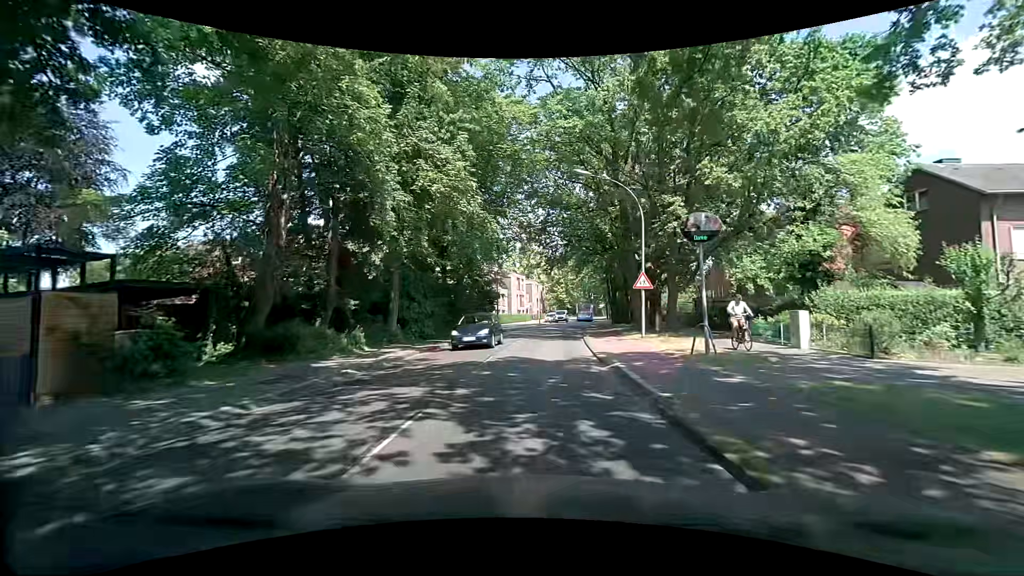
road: tertiary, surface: asphalt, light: Day
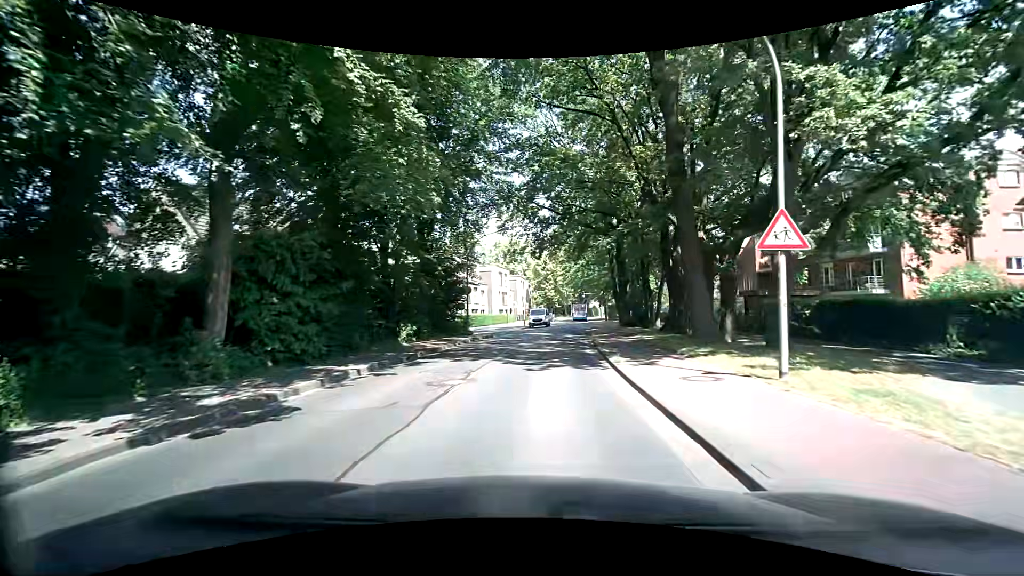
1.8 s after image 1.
(+0.1, +13.5) m; +2°
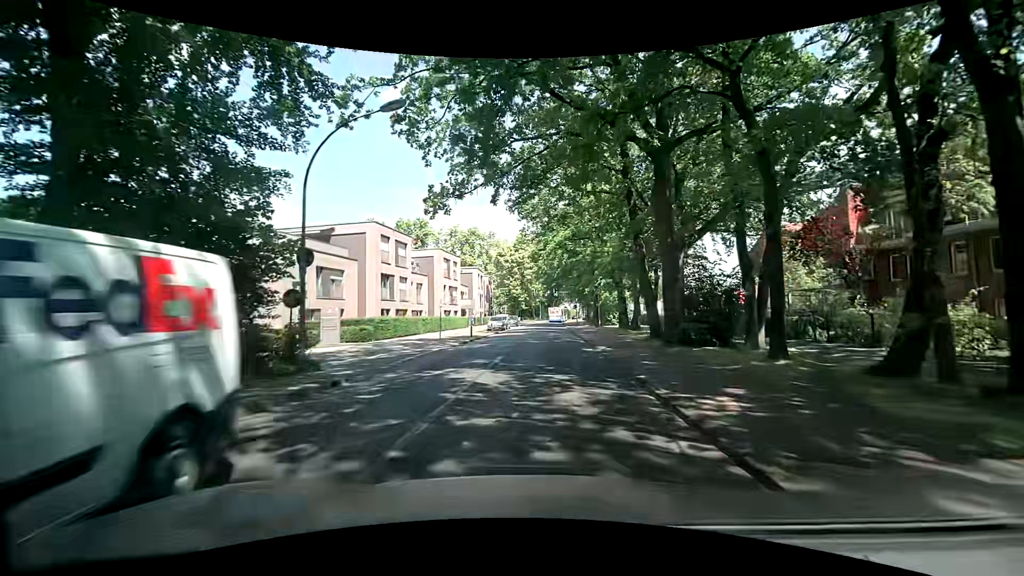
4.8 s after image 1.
(+0.6, +22.4) m; +5°
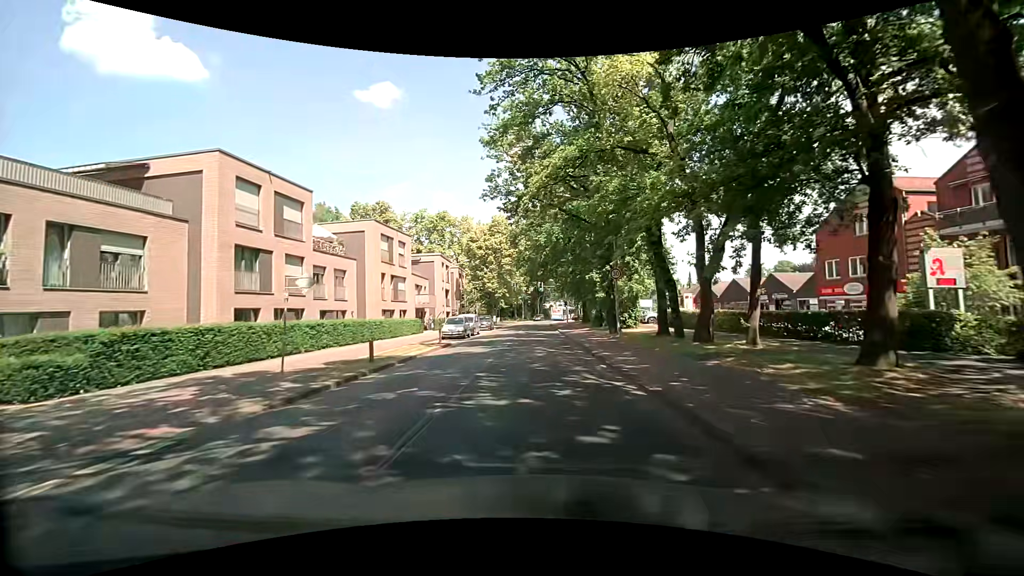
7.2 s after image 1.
(-0.2, +17.8) m; 0°
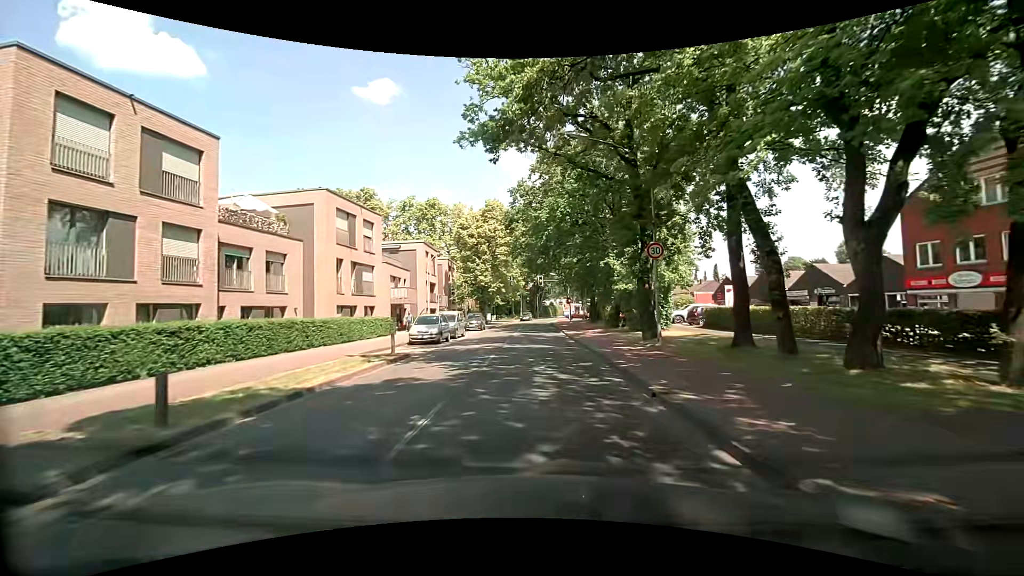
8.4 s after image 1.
(+0.1, +8.9) m; +1°
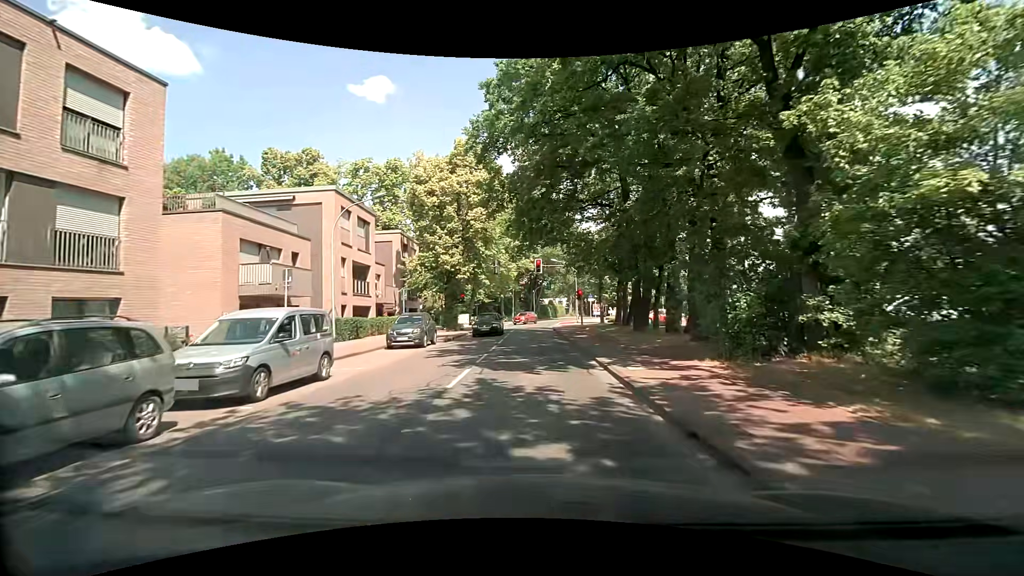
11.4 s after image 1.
(+0.2, +22.5) m; 0°
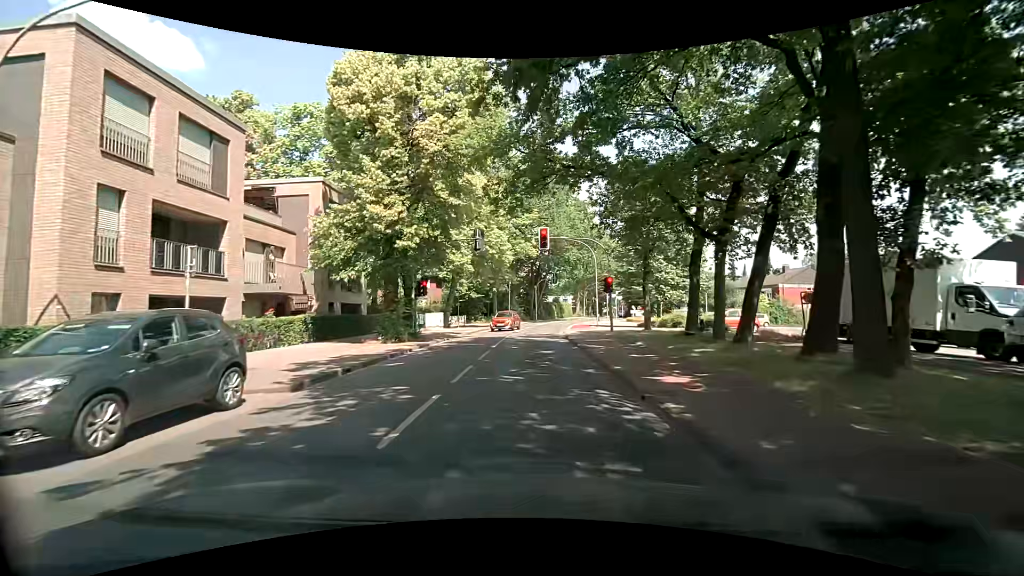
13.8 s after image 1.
(0.0, +17.5) m; 0°
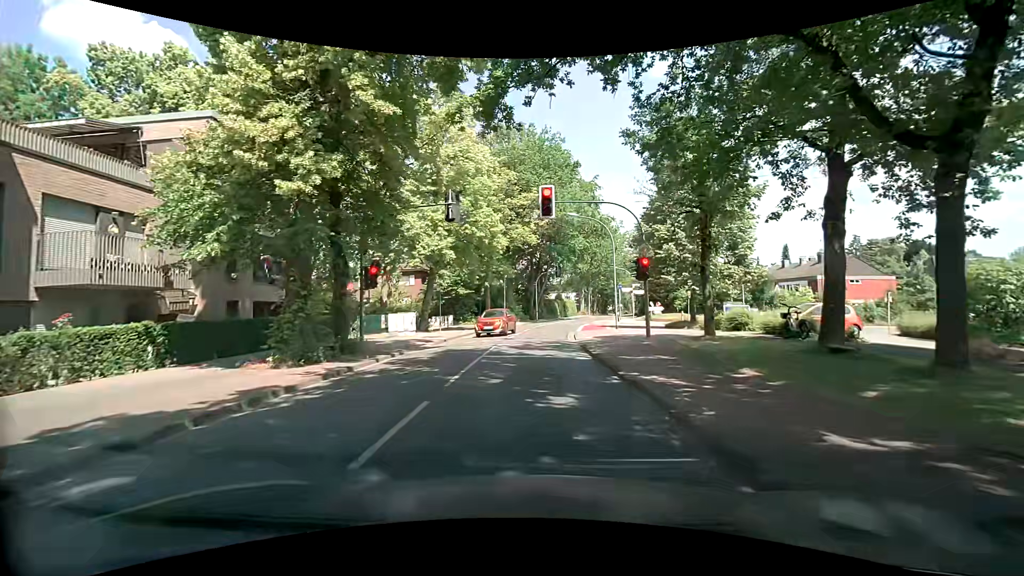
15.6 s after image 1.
(0.0, +9.5) m; -1°
